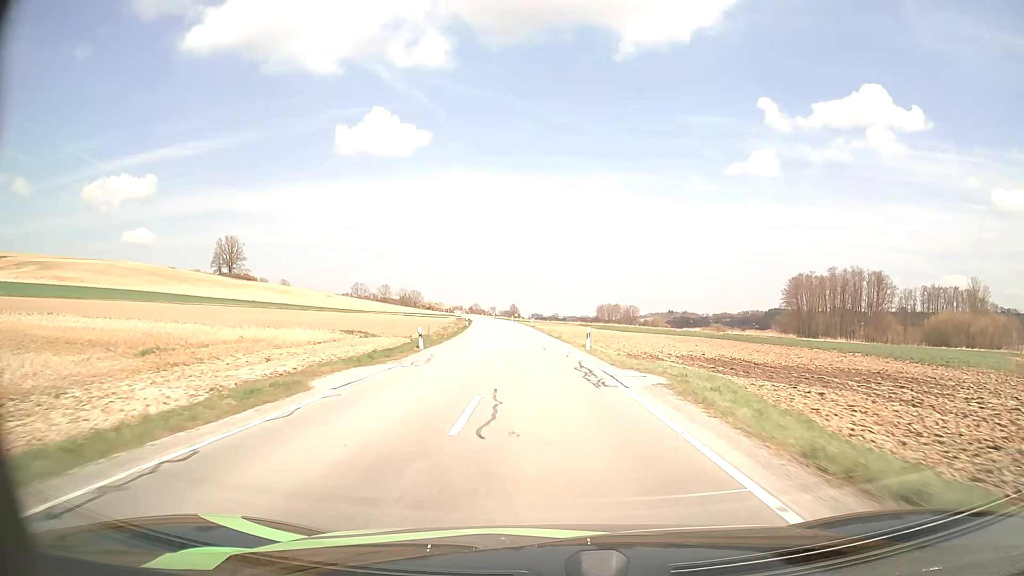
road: secondary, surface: asphalt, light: Day
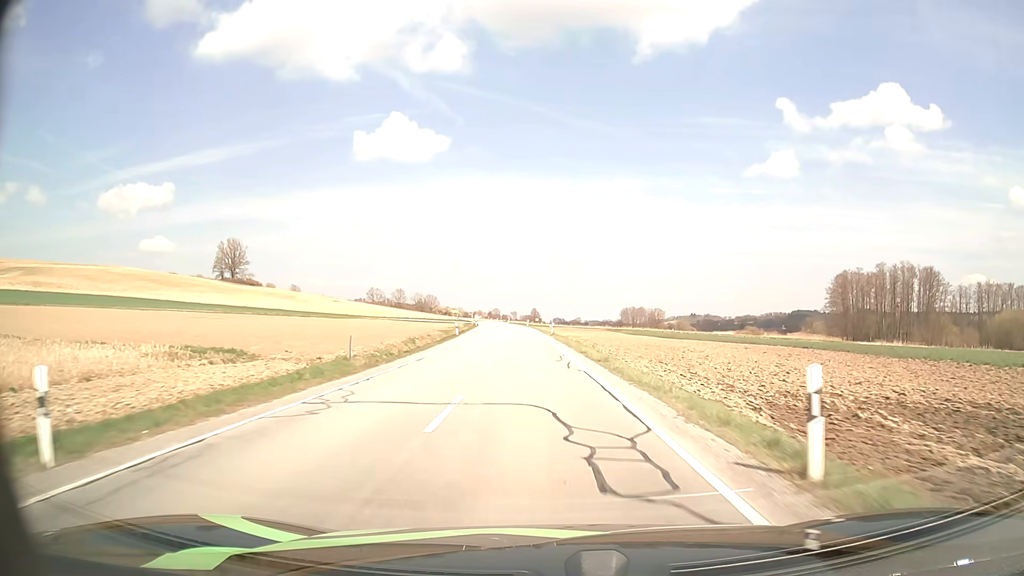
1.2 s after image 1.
(-0.3, +23.5) m; -2°
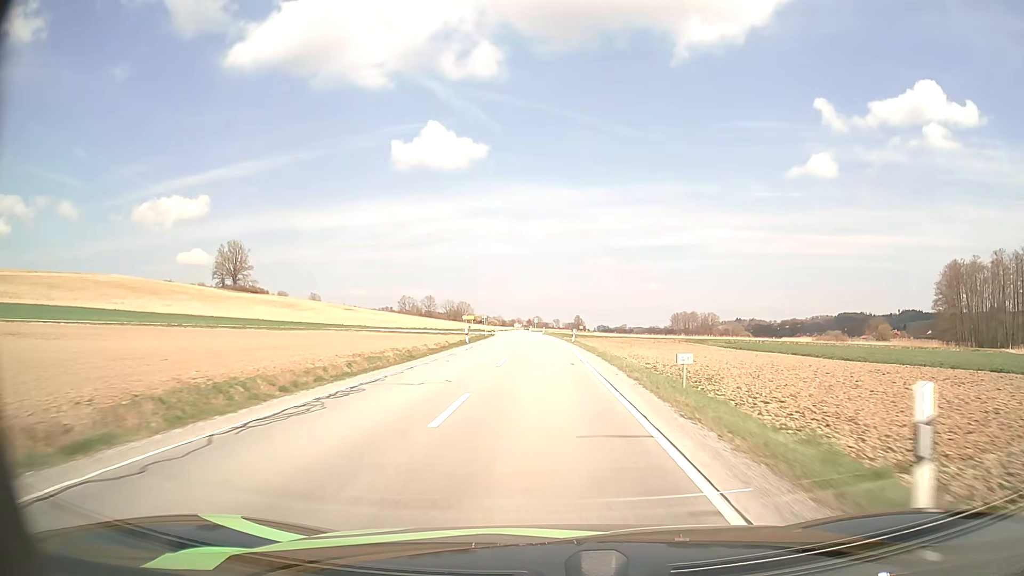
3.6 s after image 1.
(-1.5, +47.9) m; -4°
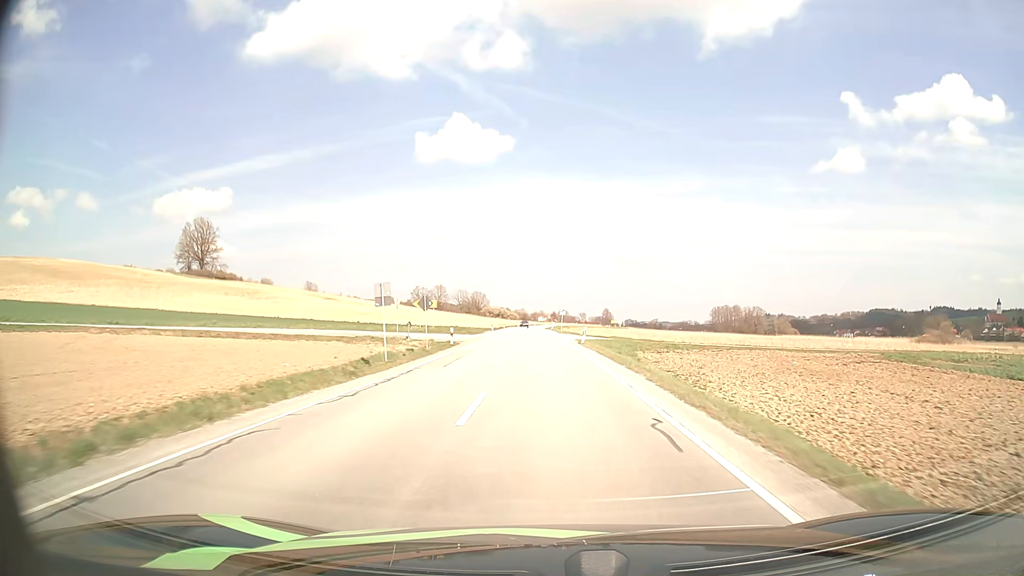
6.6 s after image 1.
(-1.1, +59.4) m; -2°
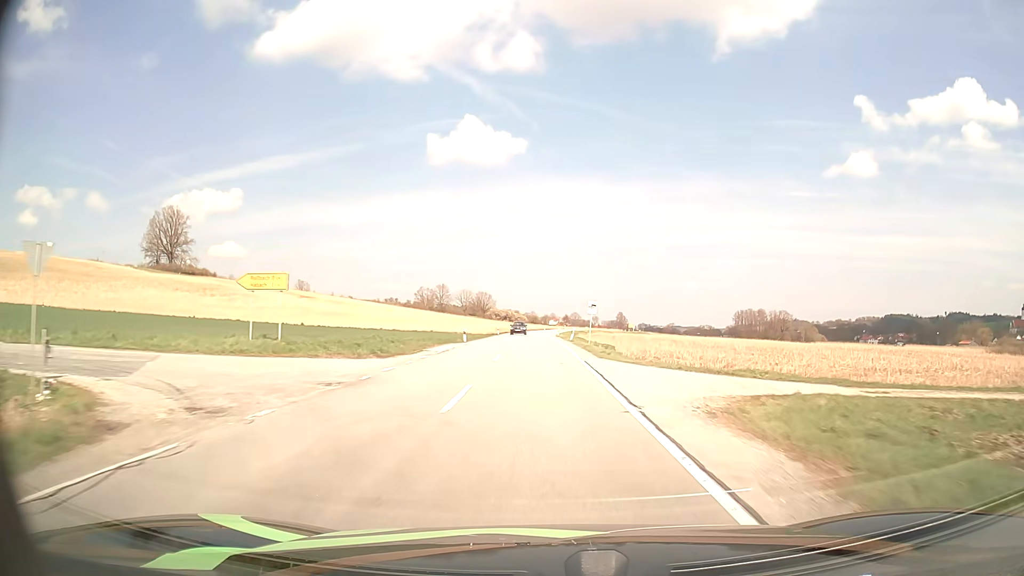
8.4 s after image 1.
(-0.3, +35.4) m; -1°
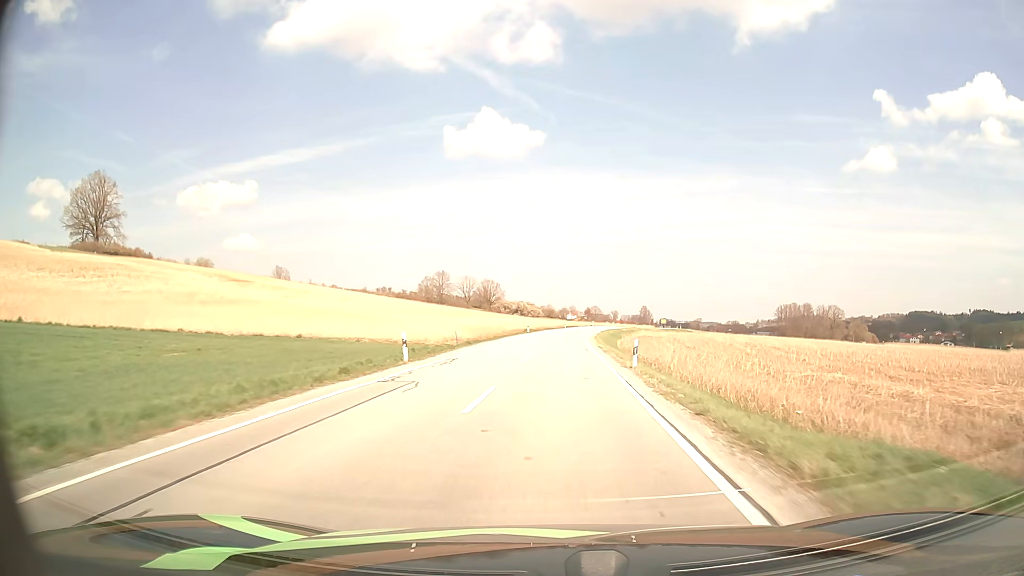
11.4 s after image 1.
(-0.8, +59.3) m; -1°
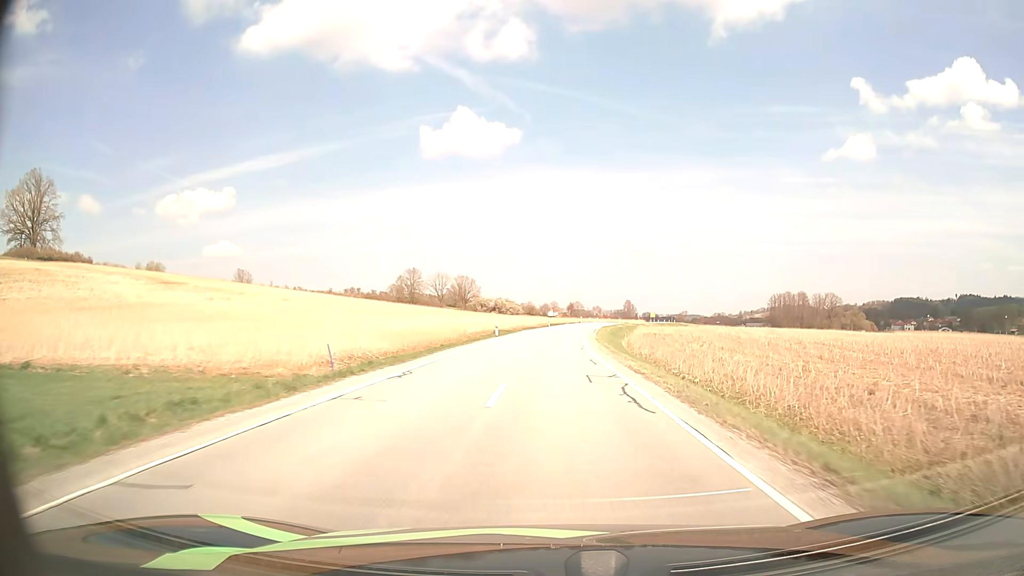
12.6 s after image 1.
(+0.2, +23.6) m; +2°
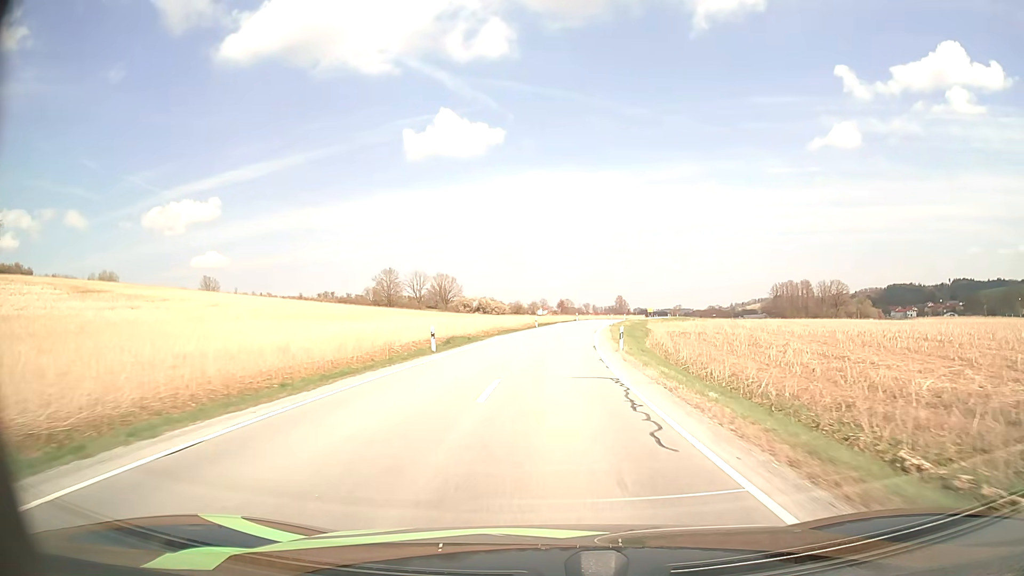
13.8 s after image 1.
(+0.2, +23.7) m; +1°
(0, +10) (0, +20) (0, +30) (+1, +40) (+2, +50) (+3, +60) (+4, +70) (+5, +80) (+7, +90) (+9, +99) m
